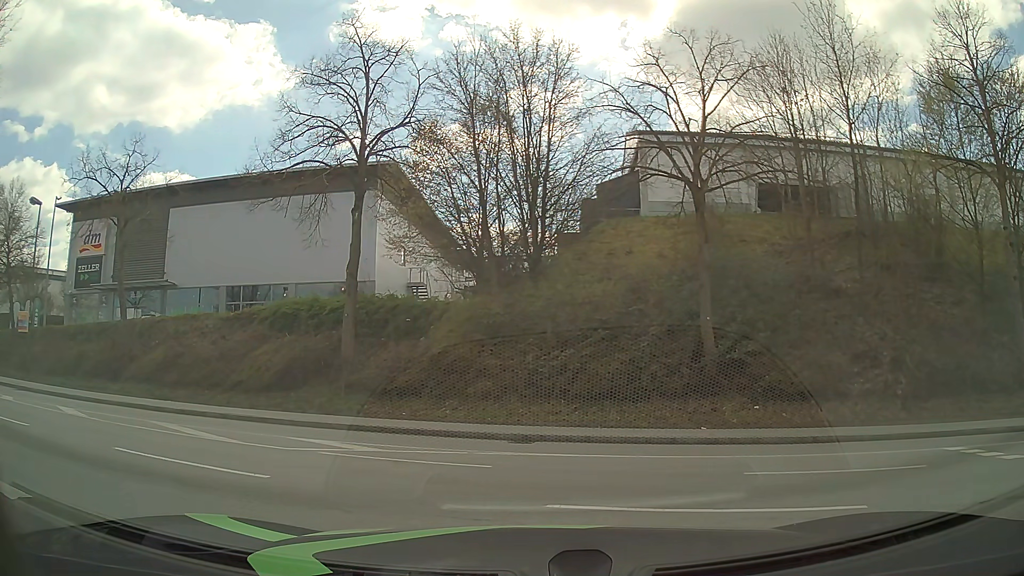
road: tertiary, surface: asphalt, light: Day
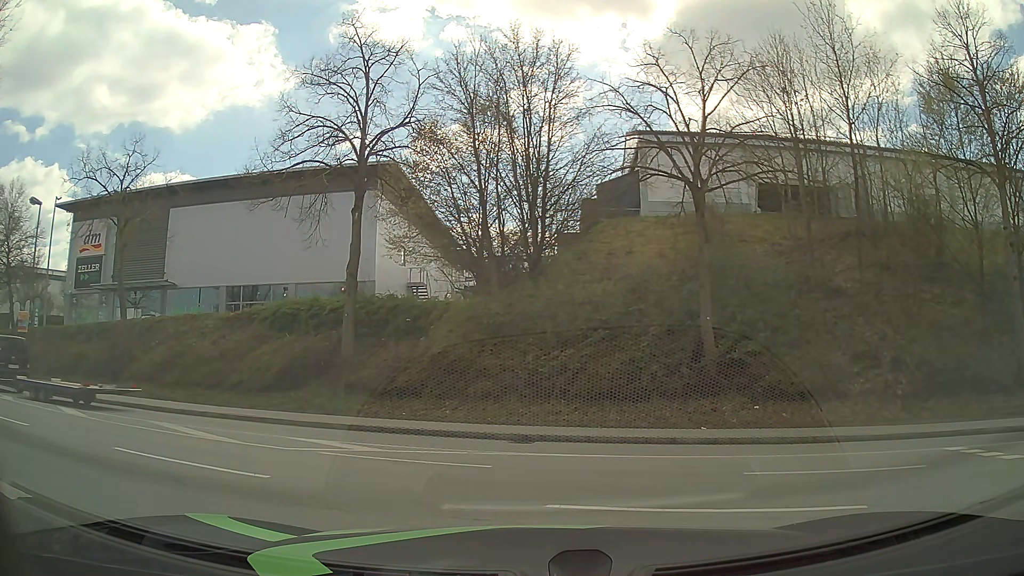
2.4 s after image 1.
(0.0, 0.0) m; 0°
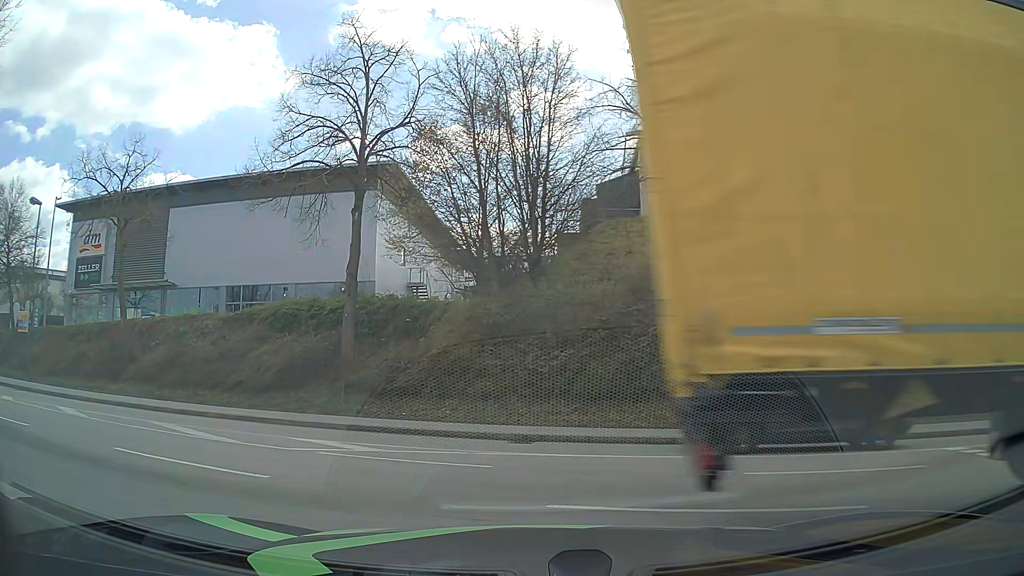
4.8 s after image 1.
(0.0, 0.0) m; 0°
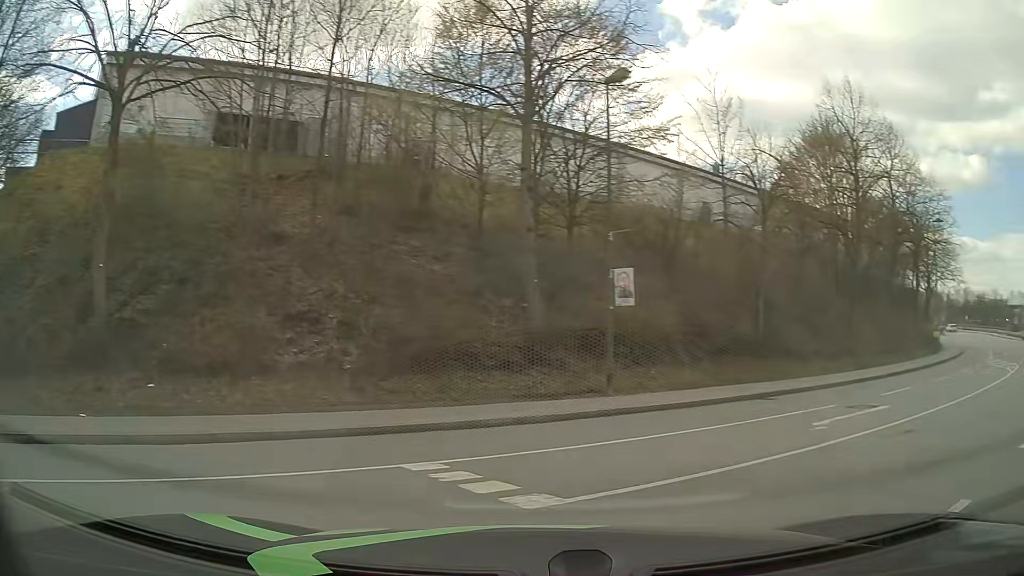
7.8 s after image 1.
(+2.1, +4.4) m; +50°
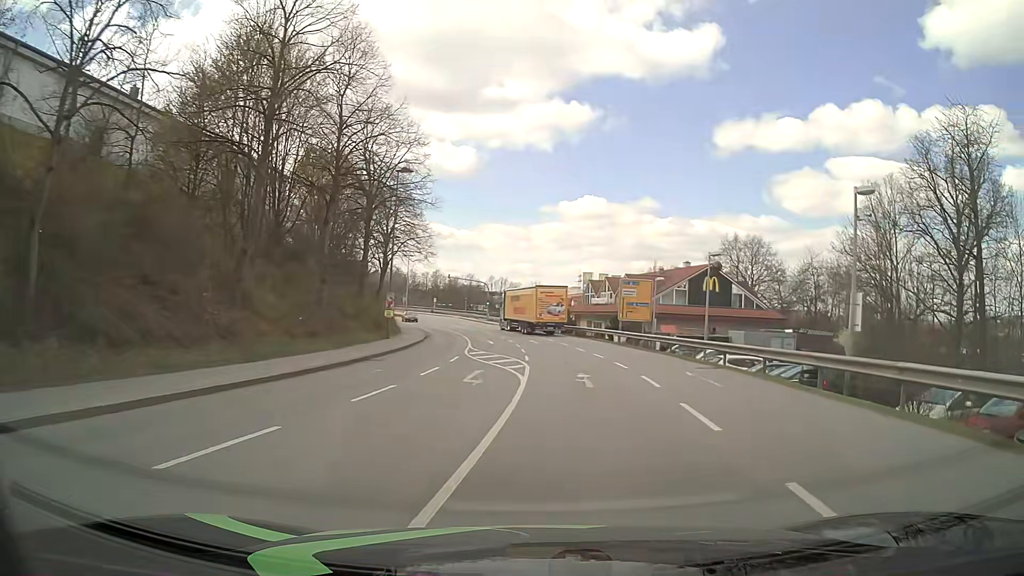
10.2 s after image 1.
(+6.6, +11.0) m; +47°
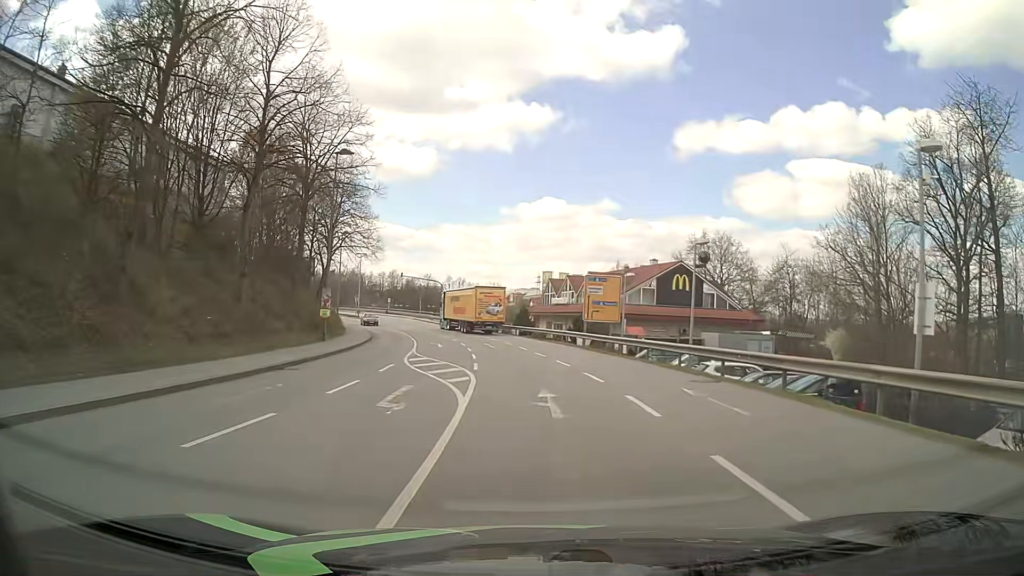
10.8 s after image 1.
(+0.1, +4.8) m; +3°
